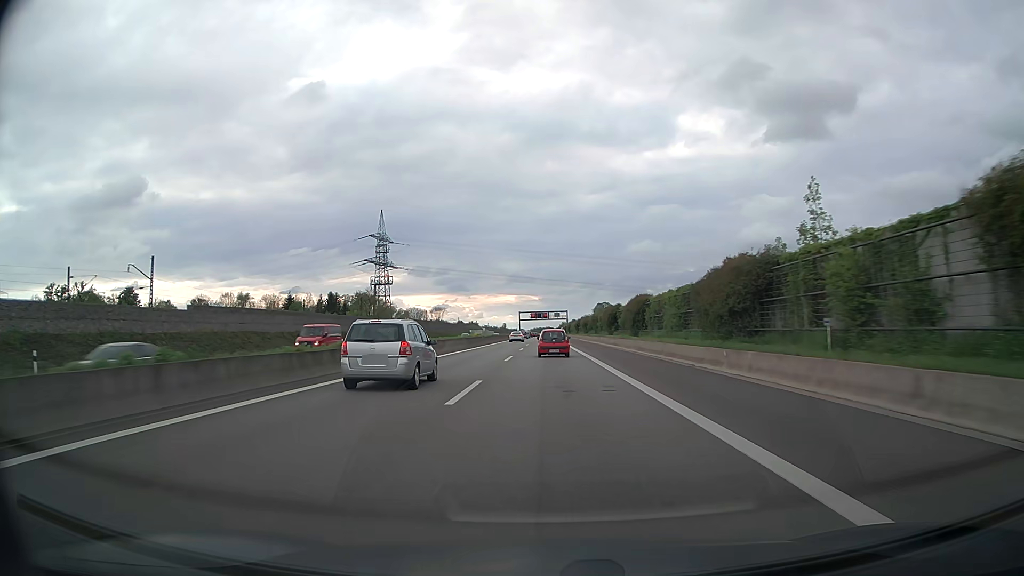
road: motorway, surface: asphalt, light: Day
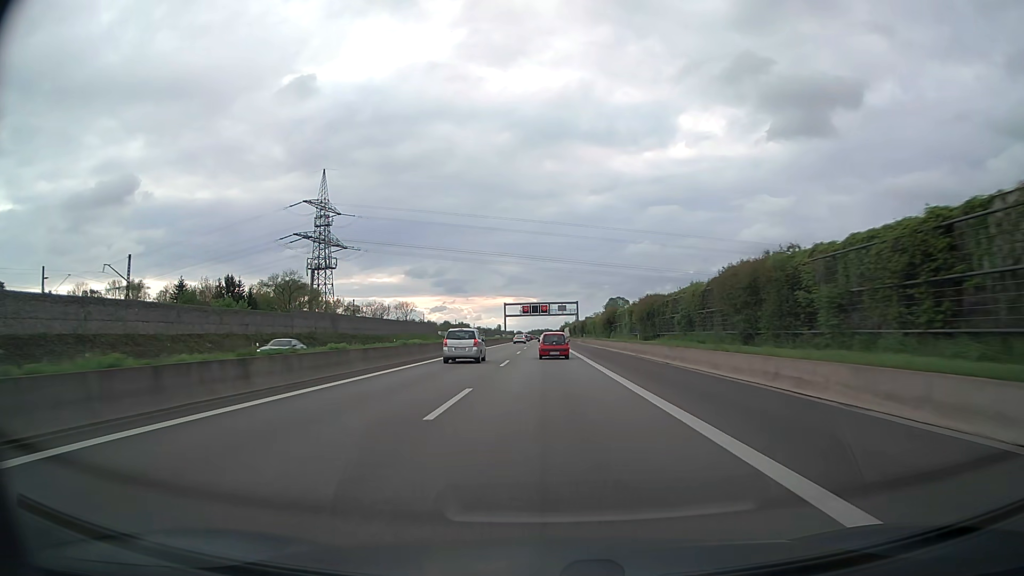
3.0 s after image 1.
(+0.2, +73.5) m; 0°
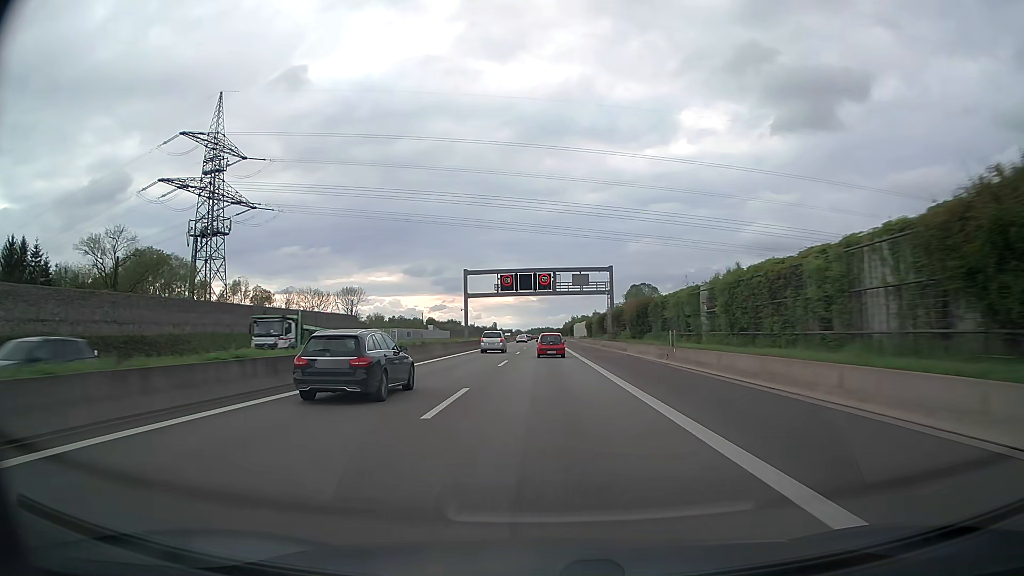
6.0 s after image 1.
(0.0, +71.8) m; 0°
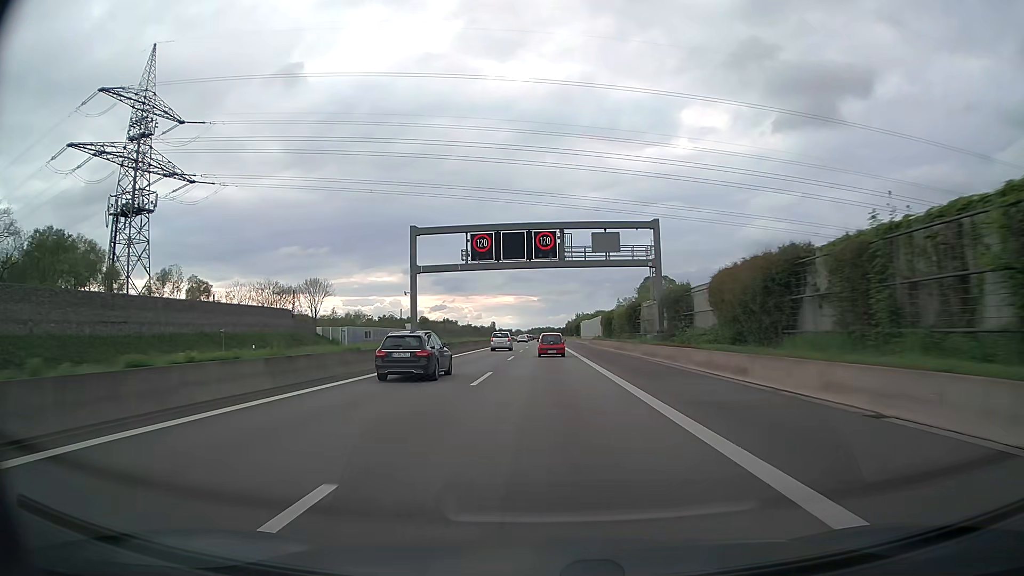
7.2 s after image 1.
(0.0, +28.9) m; 0°
